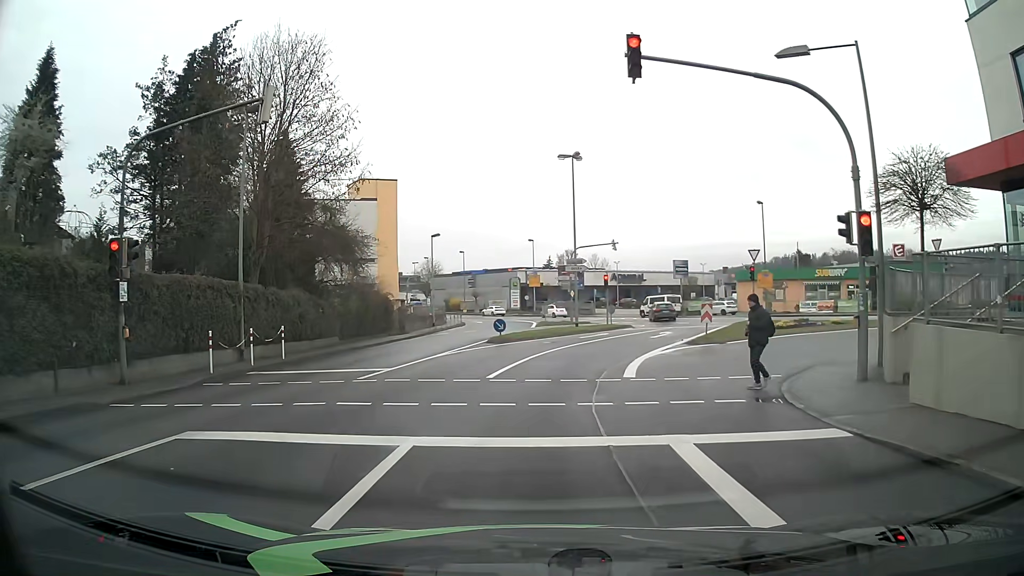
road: tertiary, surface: asphalt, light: Day
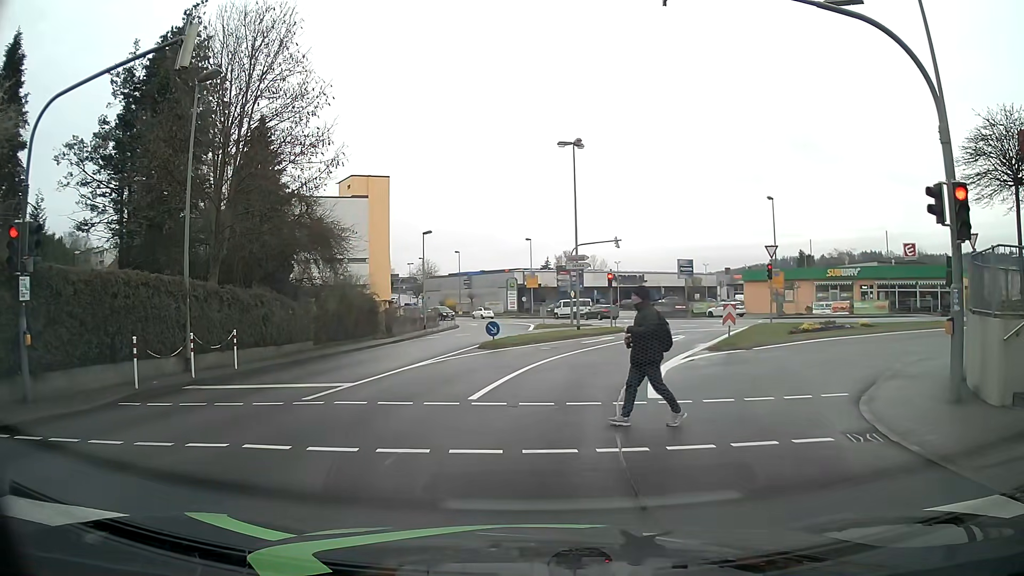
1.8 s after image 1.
(0.0, +3.1) m; +1°
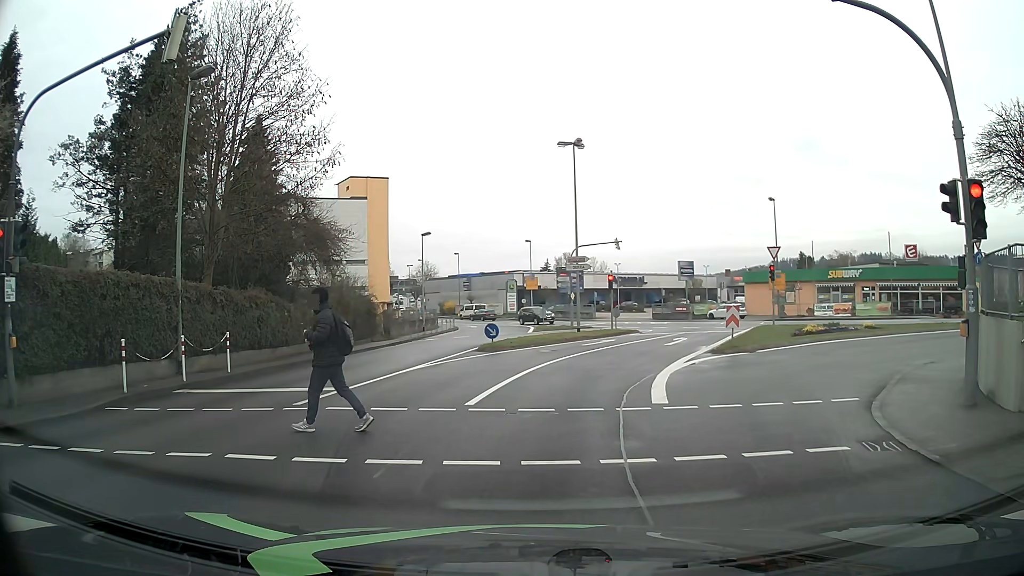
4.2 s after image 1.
(0.0, +0.5) m; 0°
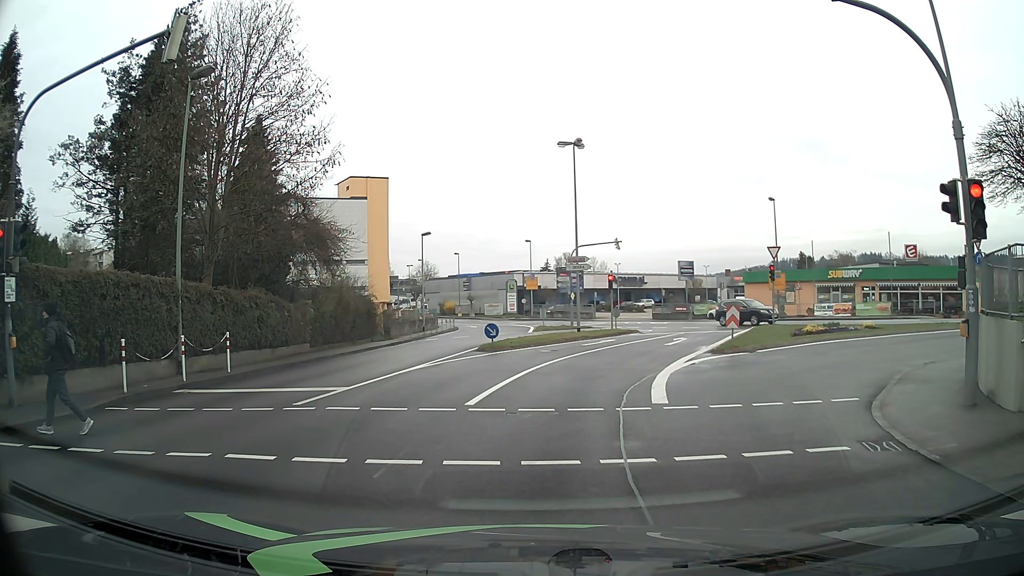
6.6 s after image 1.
(0.0, 0.0) m; 0°
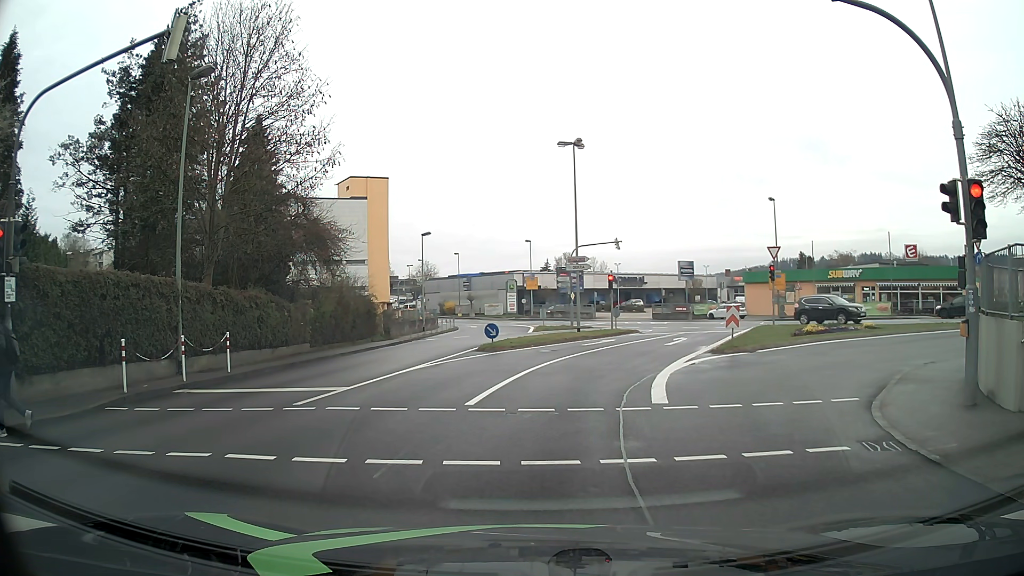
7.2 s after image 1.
(0.0, 0.0) m; 0°
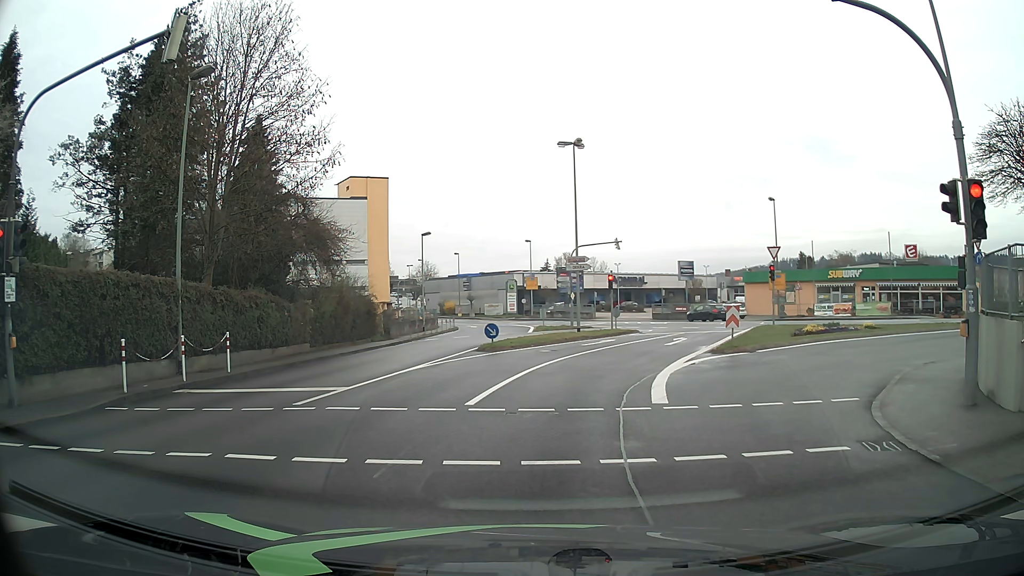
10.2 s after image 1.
(0.0, 0.0) m; 0°
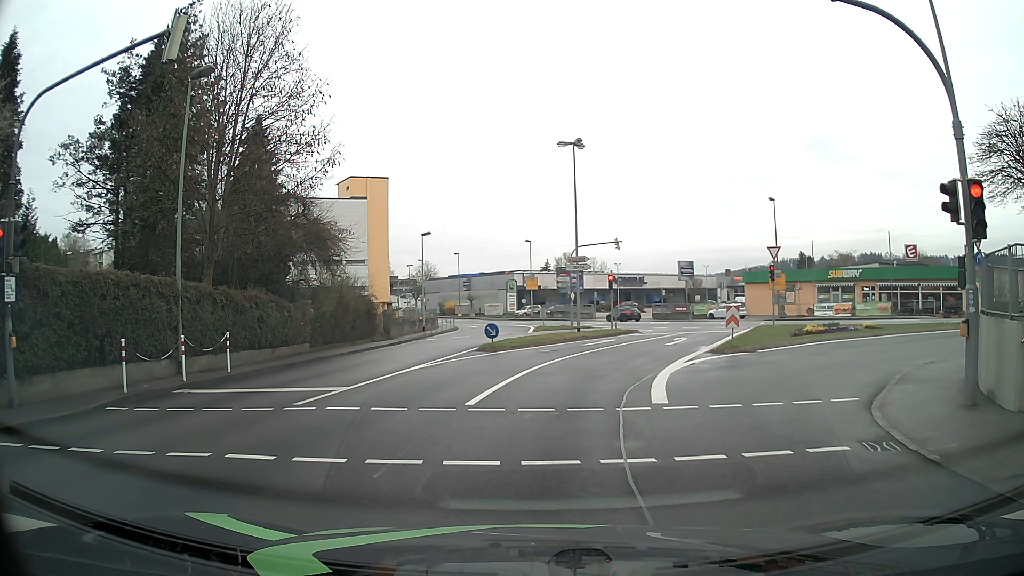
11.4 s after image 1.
(0.0, 0.0) m; 0°
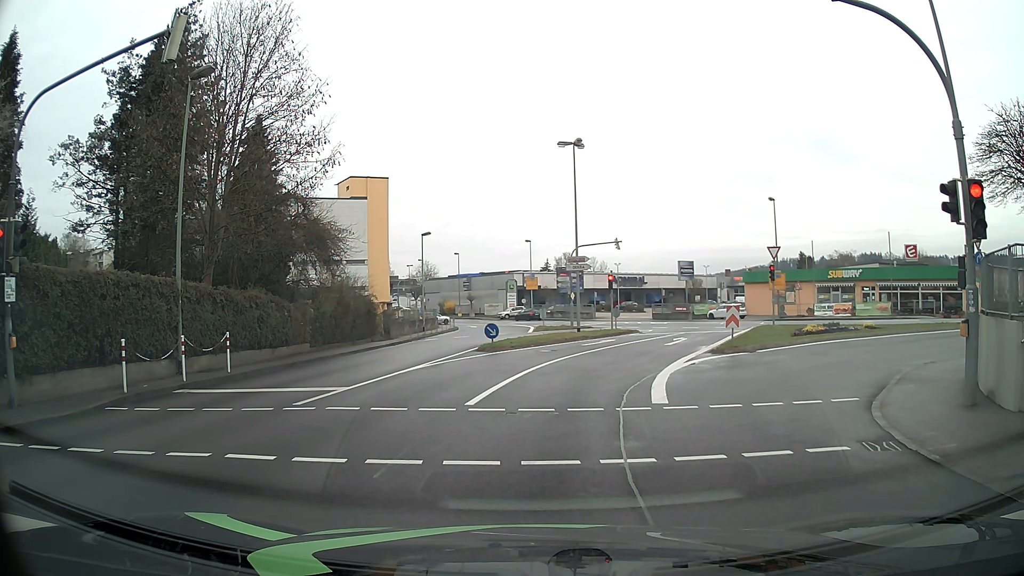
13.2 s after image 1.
(0.0, 0.0) m; 0°
